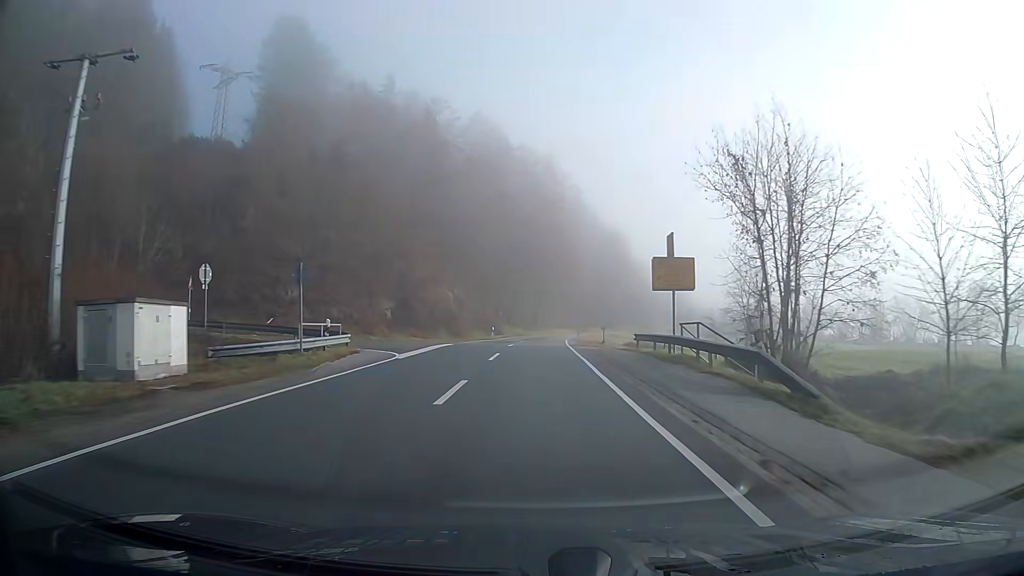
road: secondary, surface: asphalt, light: Day
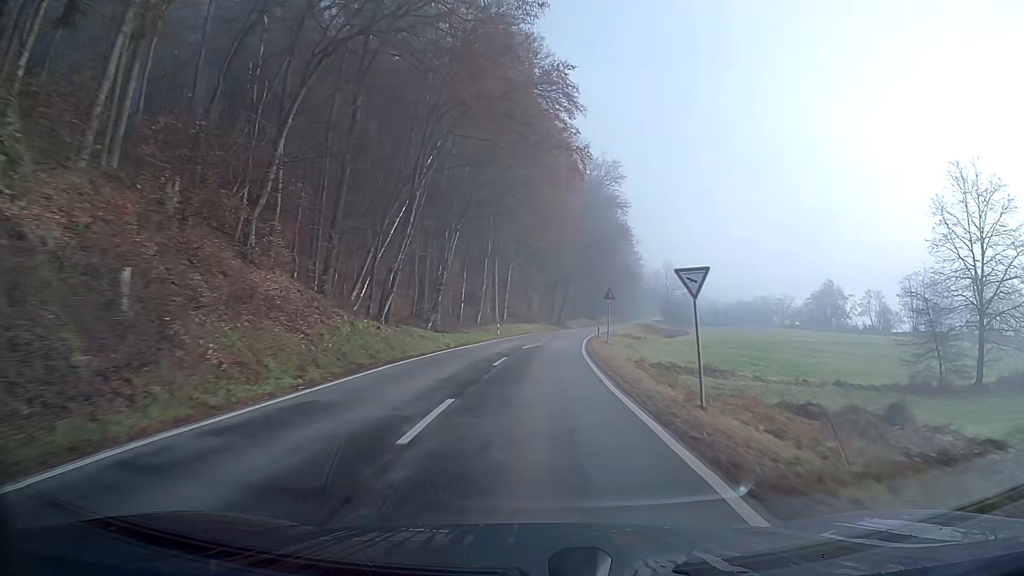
(+1.8, +62.1) m; +4°
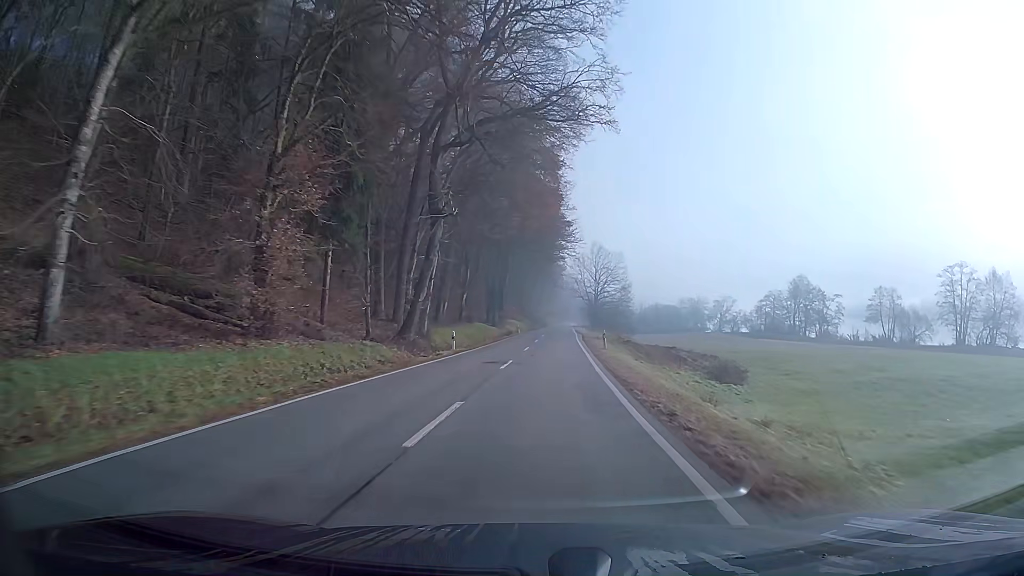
(+4.1, +62.4) m; +9°
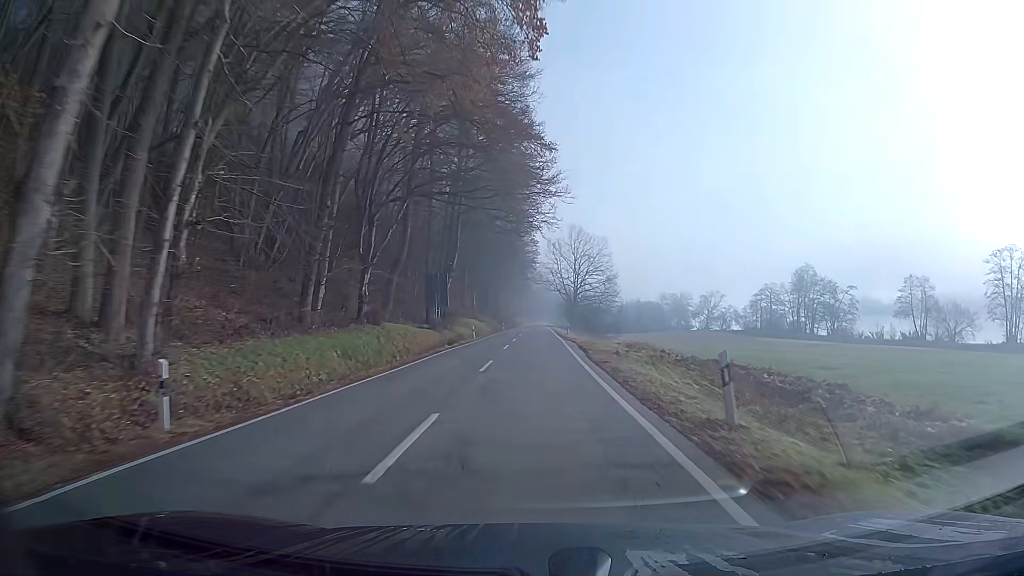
(+0.5, +25.1) m; +2°
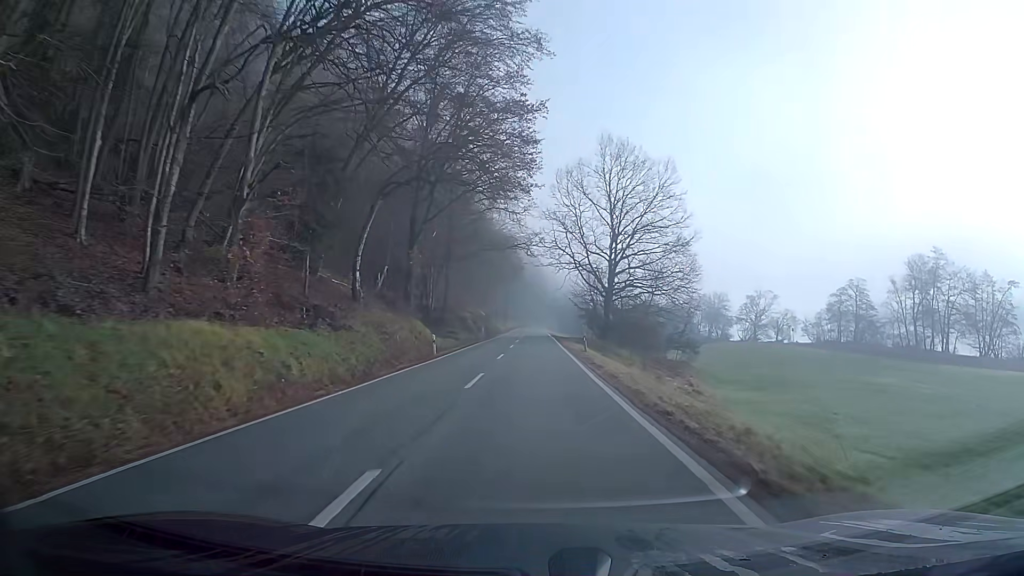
(+0.2, +63.2) m; 0°
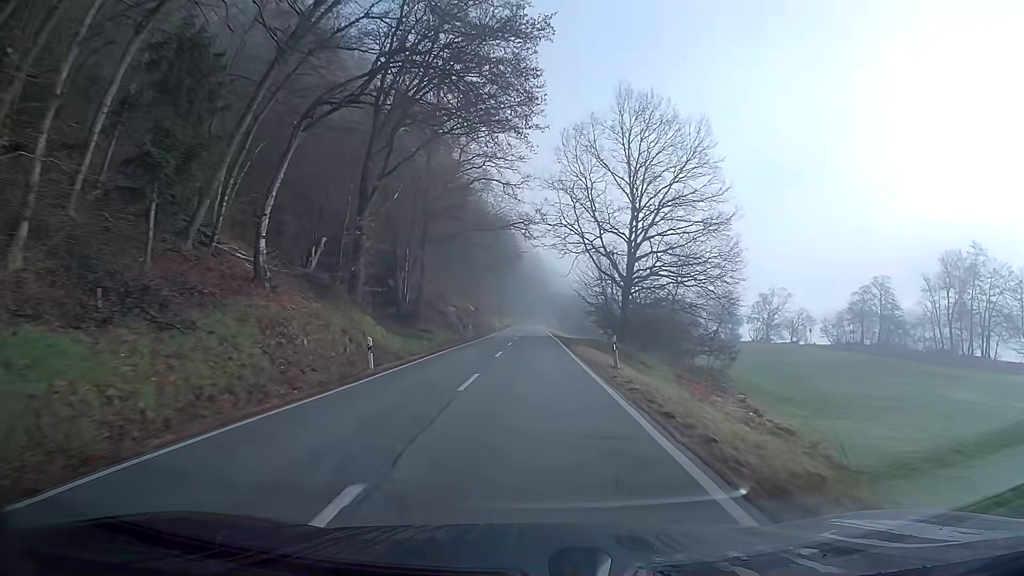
(0.0, +12.7) m; 0°
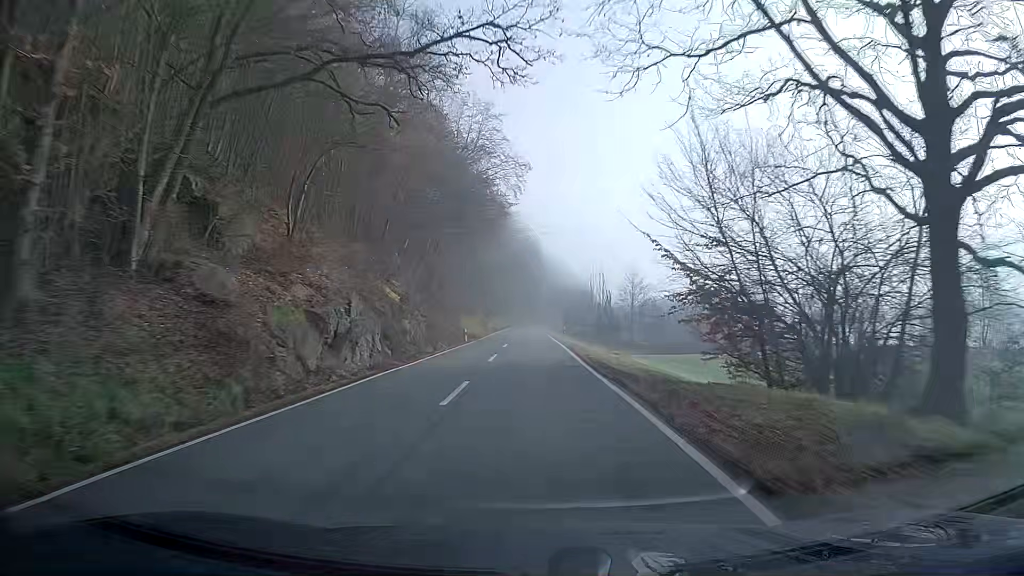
(+0.1, +38.6) m; 0°
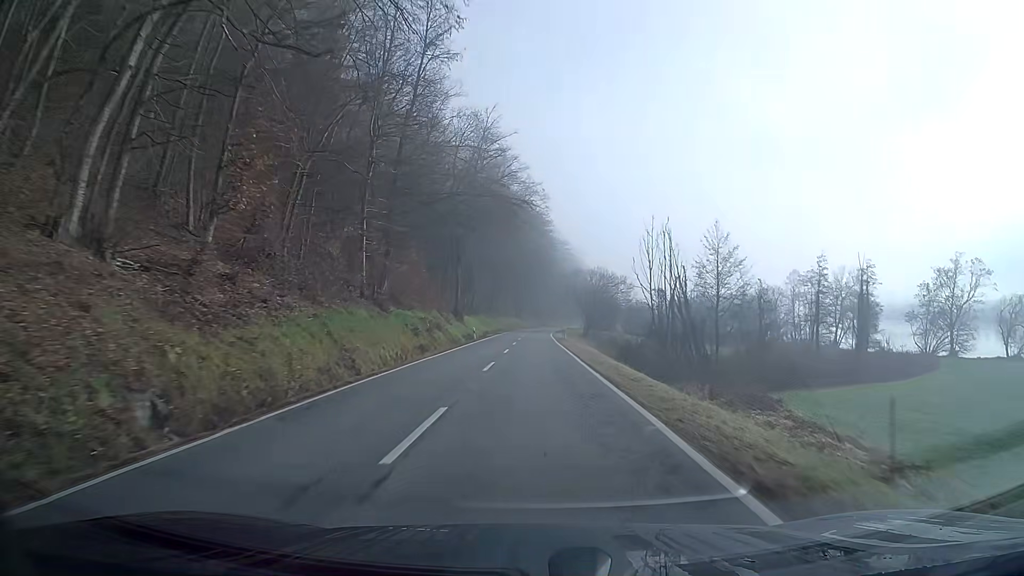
(-0.1, +52.0) m; 0°
